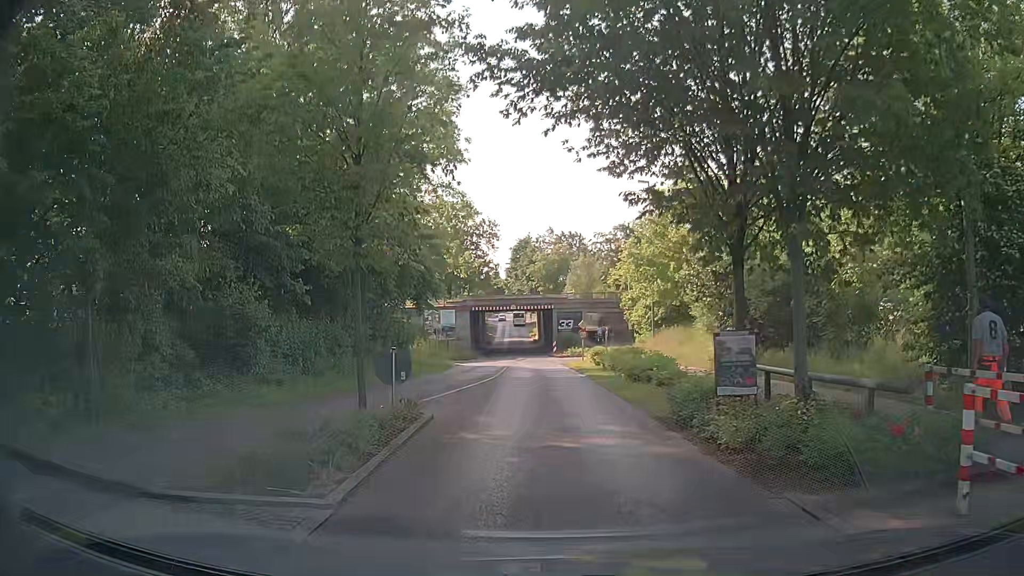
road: tertiary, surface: asphalt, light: Day
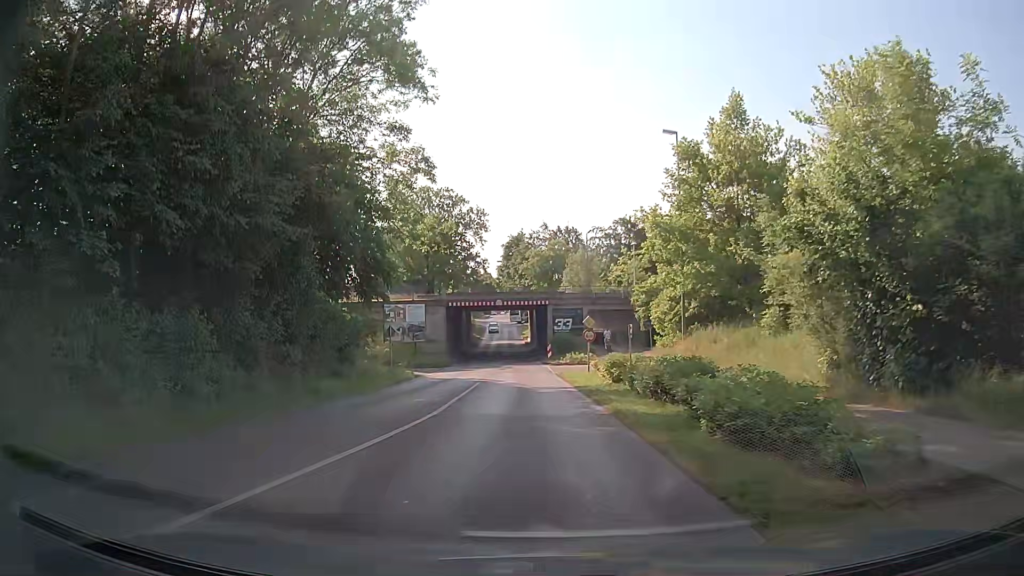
(+0.1, +12.4) m; +1°
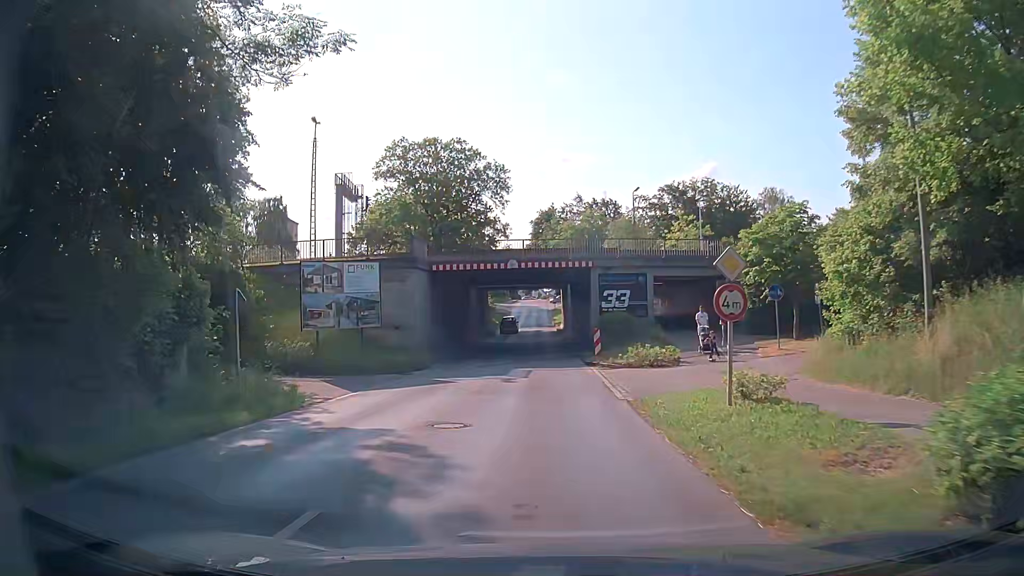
(-0.4, +20.8) m; -2°
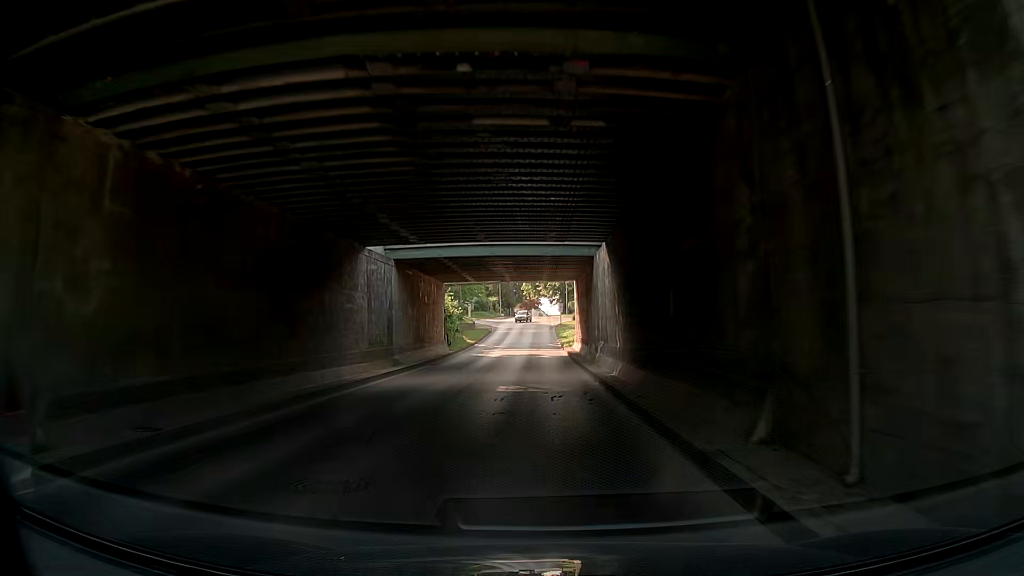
(-0.4, +33.3) m; -1°
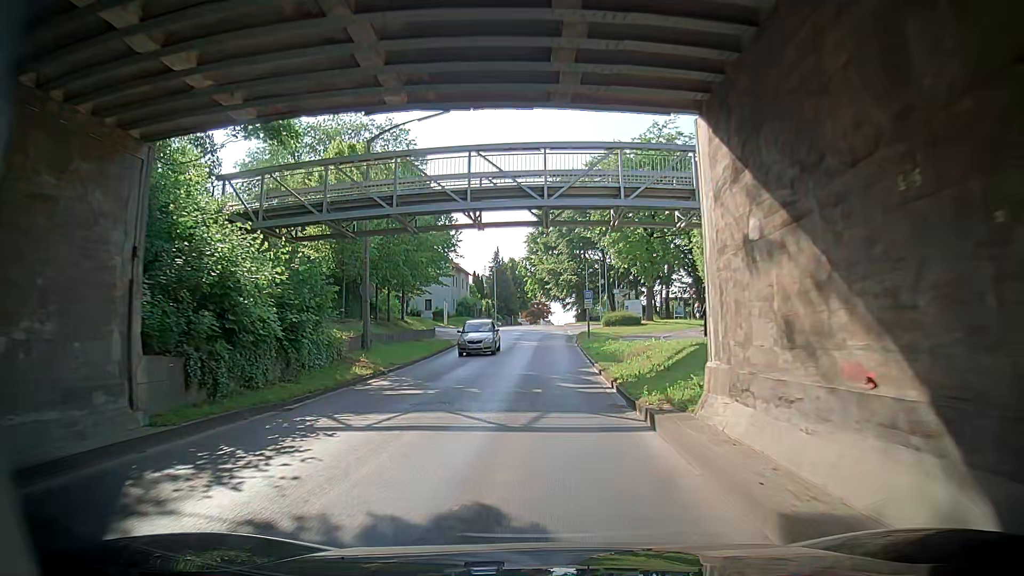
(-2.4, +33.2) m; 0°
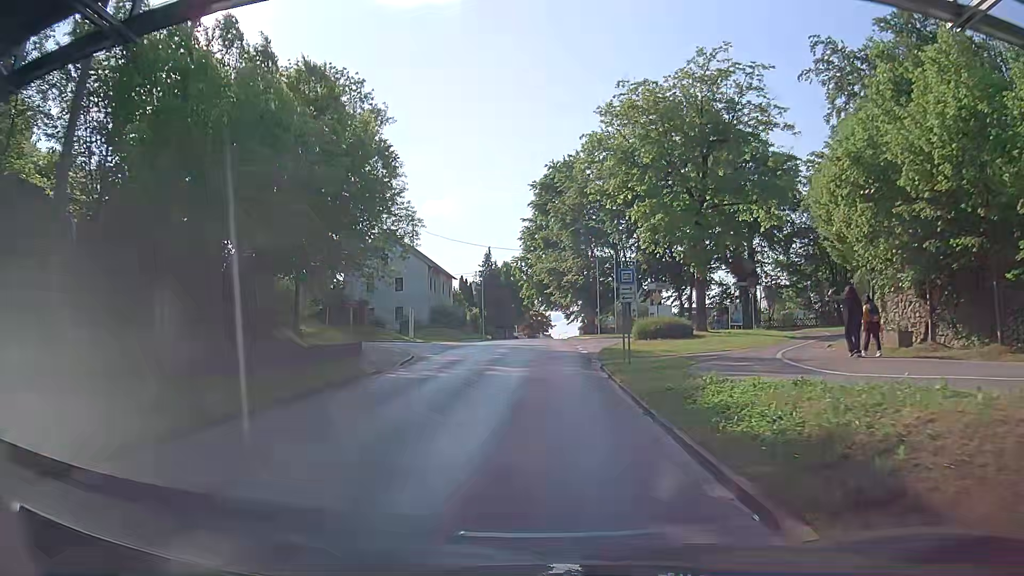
(+1.0, +17.6) m; 0°
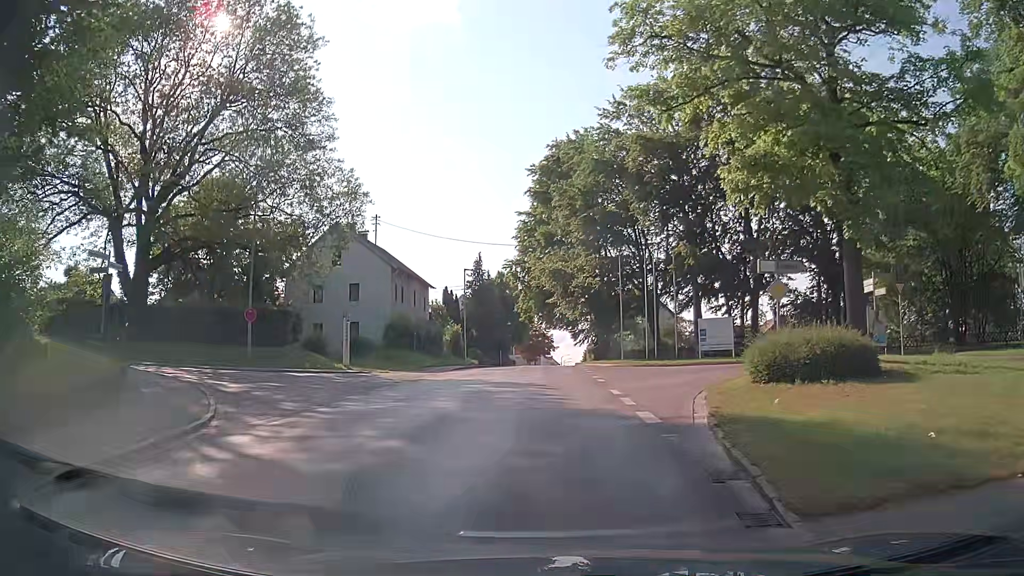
(-0.4, +17.6) m; -1°
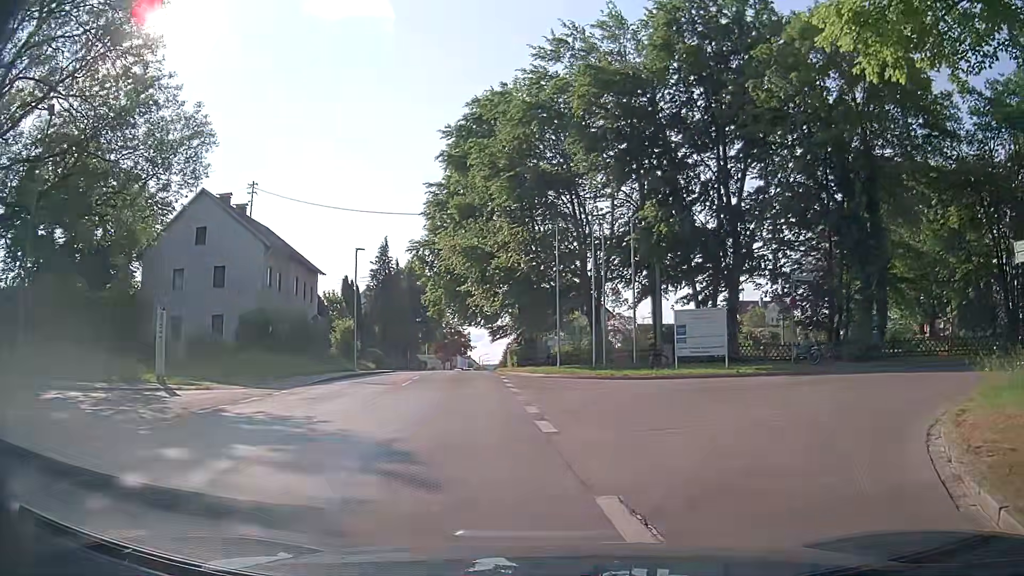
(+0.4, +12.1) m; +6°
(+3, +9) (+10, +16) (+20, +17) (+30, +15) (+40, +13) (+50, +13) (+60, +14) (+69, +16) (+79, +18) (+89, +19) m
